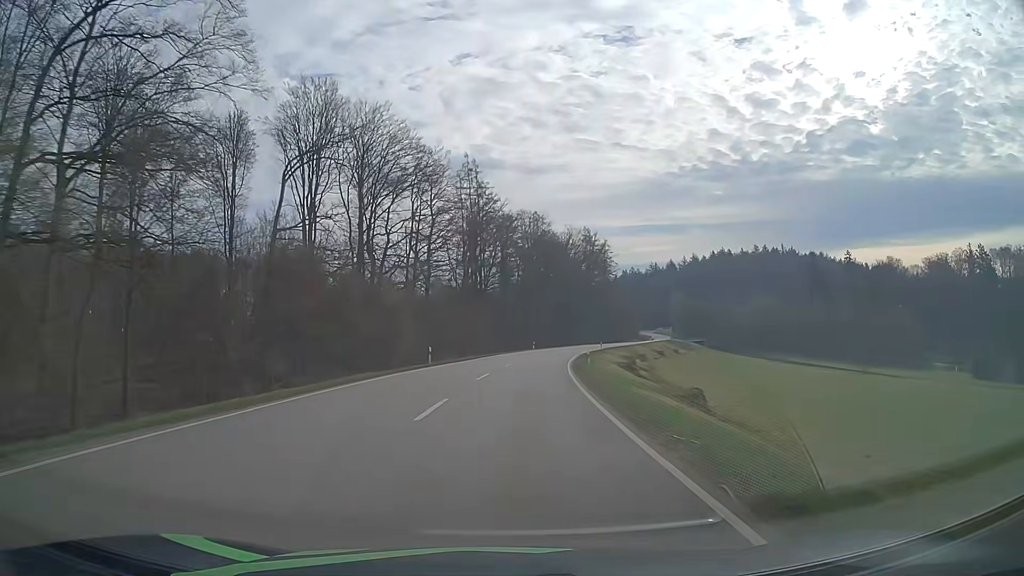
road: secondary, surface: asphalt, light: Day
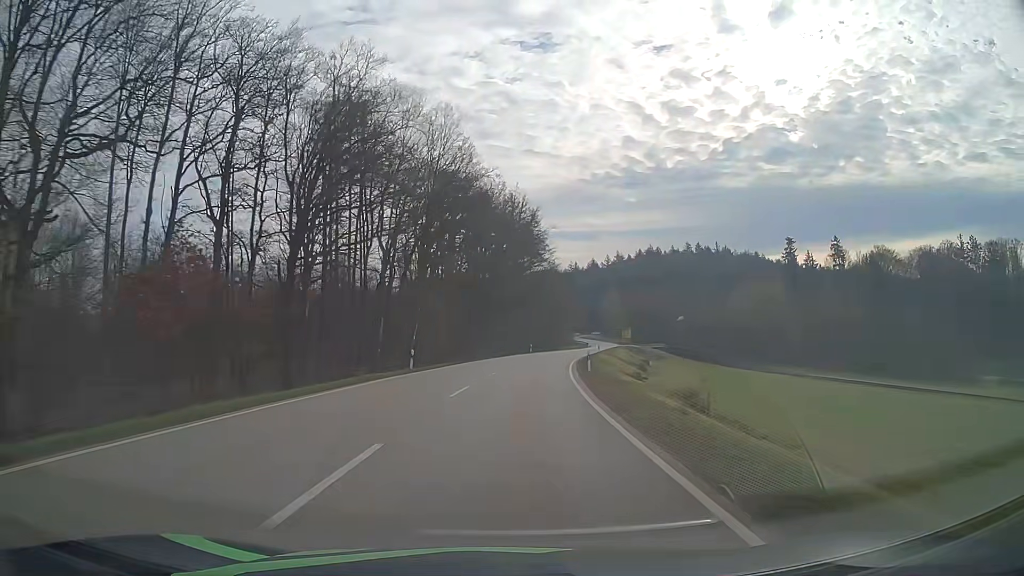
(+3.7, +54.1) m; +8°
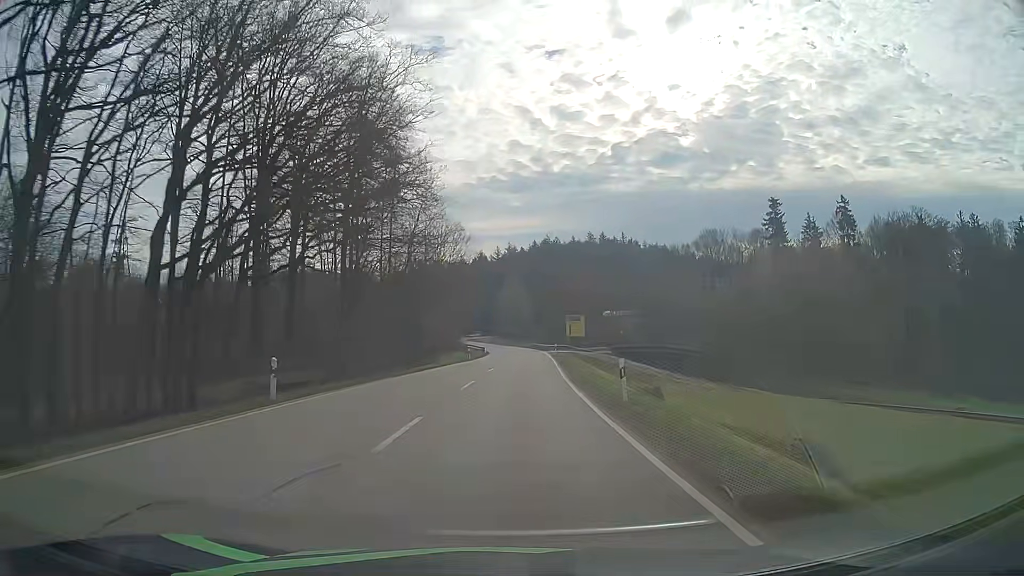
(+5.9, +67.4) m; +10°
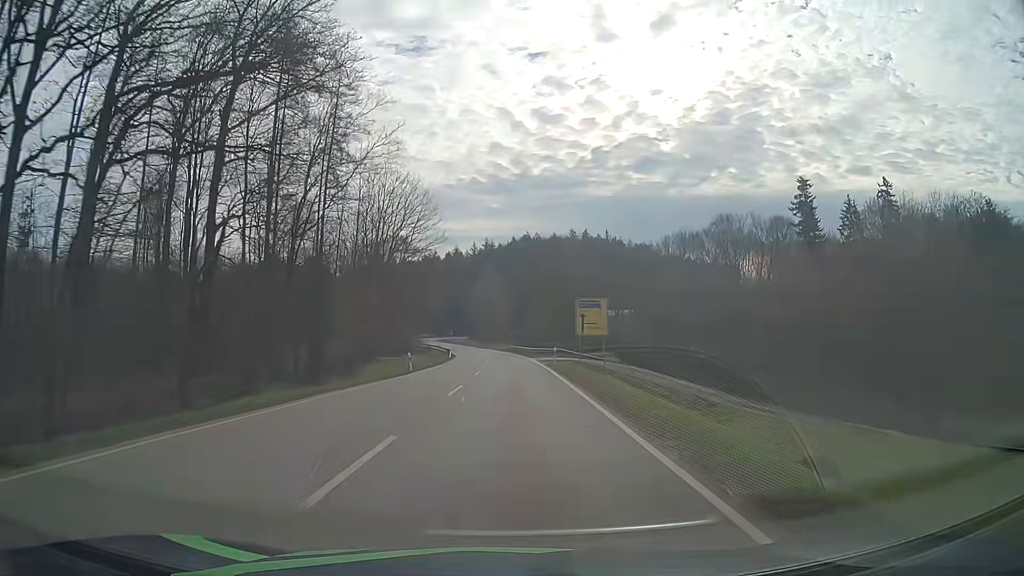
(+0.5, +26.6) m; +2°
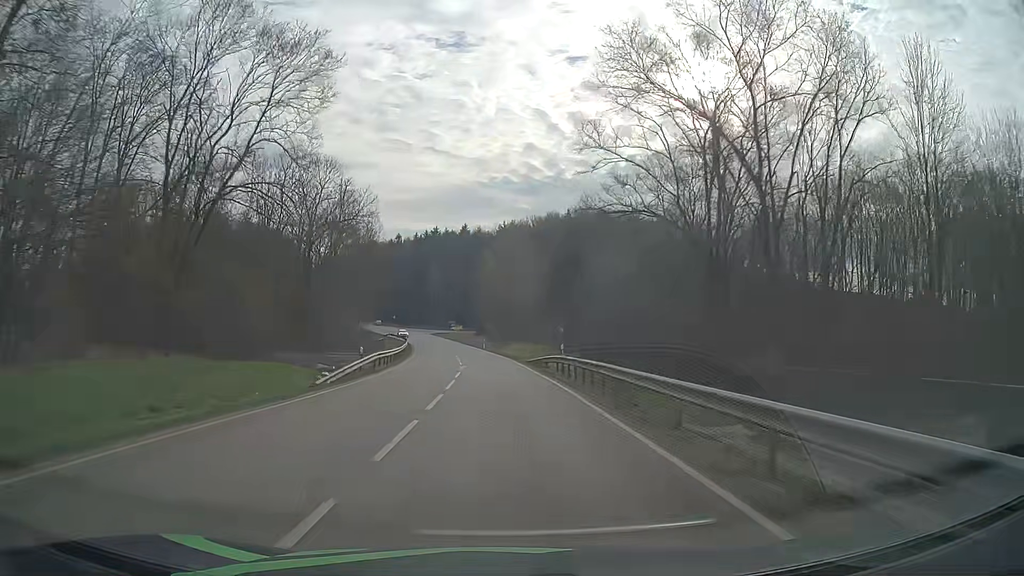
(0.0, +63.9) m; -2°
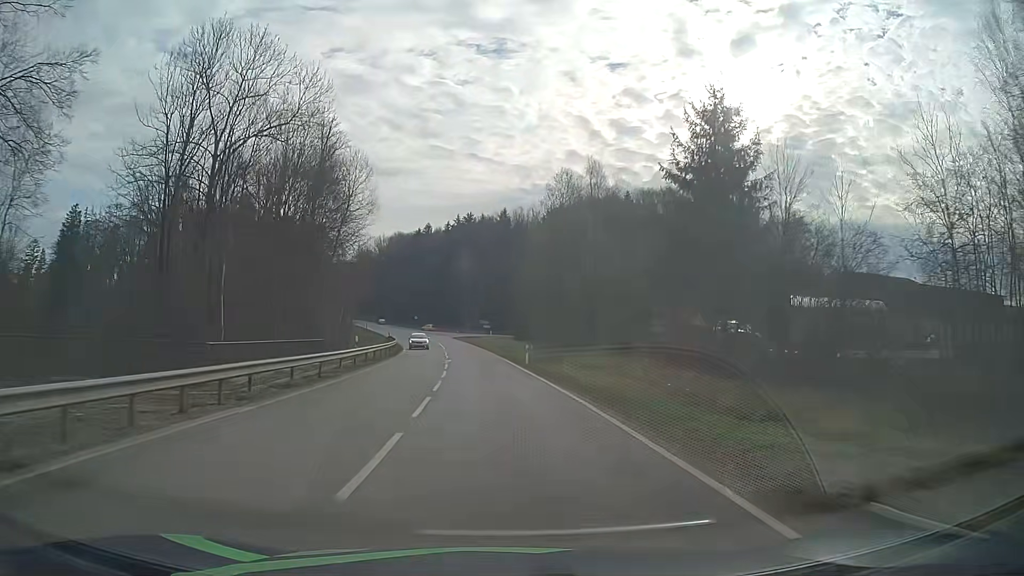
(-1.0, +38.3) m; -3°
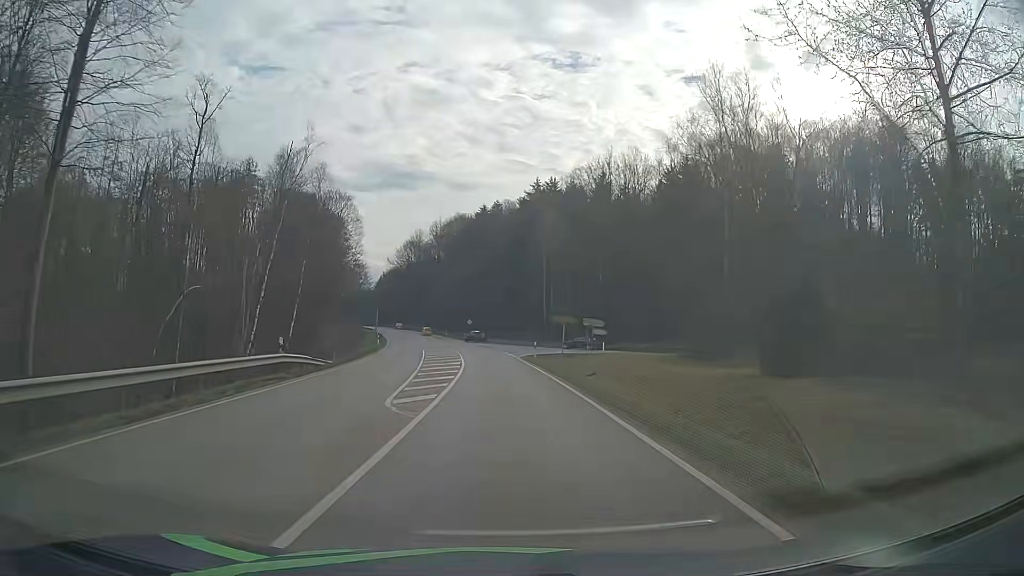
(-4.2, +61.8) m; -7°
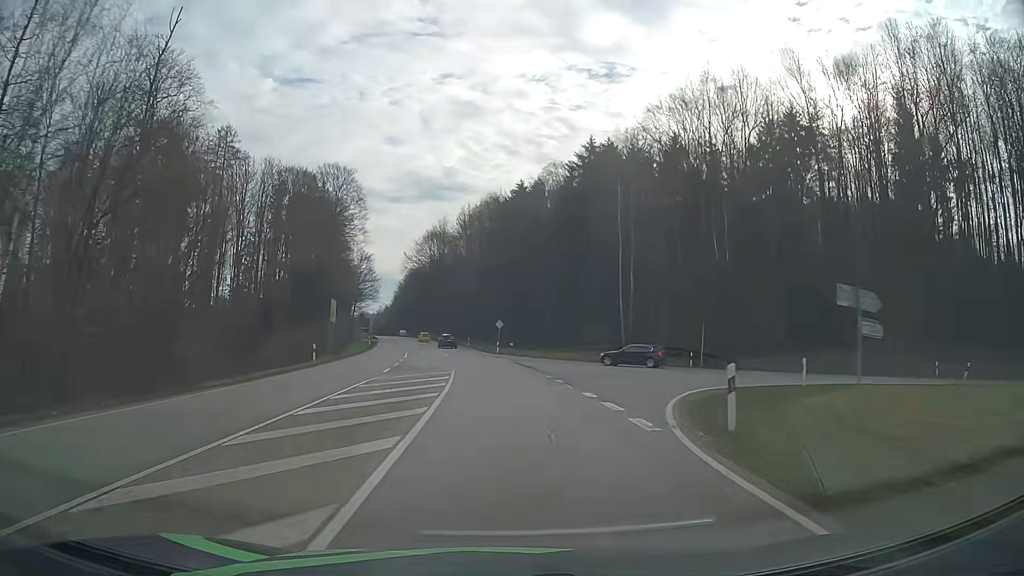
(-0.8, +35.5) m; -3°
(0, +10) (0, +20) (-1, +30) (-2, +40) (-3, +50) (-4, +60) (-5, +70) (-7, +80) (-9, +89) (-11, +99) m
